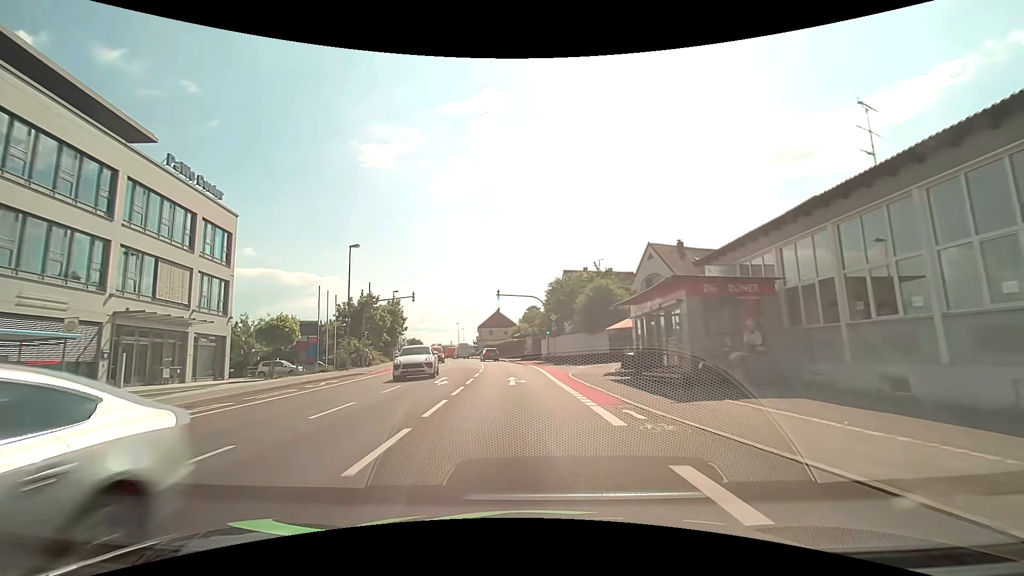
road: tertiary_link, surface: asphalt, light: Day
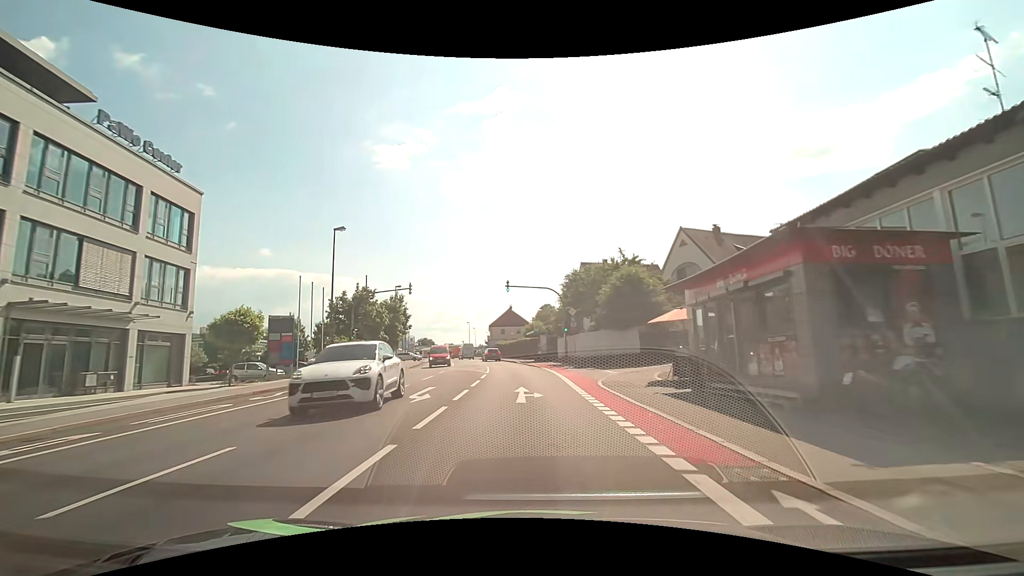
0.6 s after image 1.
(-0.1, +6.2) m; -2°
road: tertiary
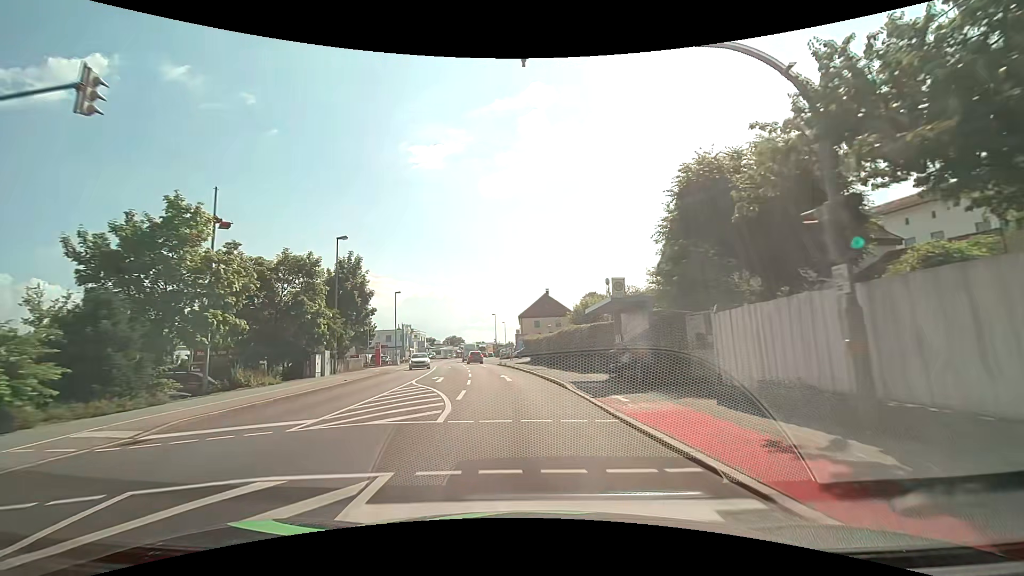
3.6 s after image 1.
(-1.2, +31.5) m; -4°
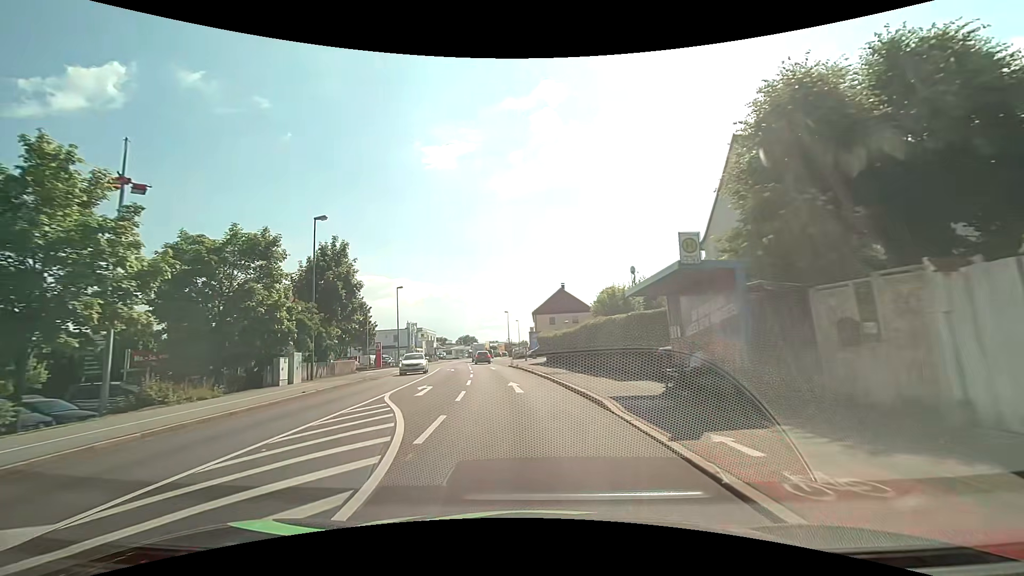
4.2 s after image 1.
(-0.1, +6.4) m; -2°
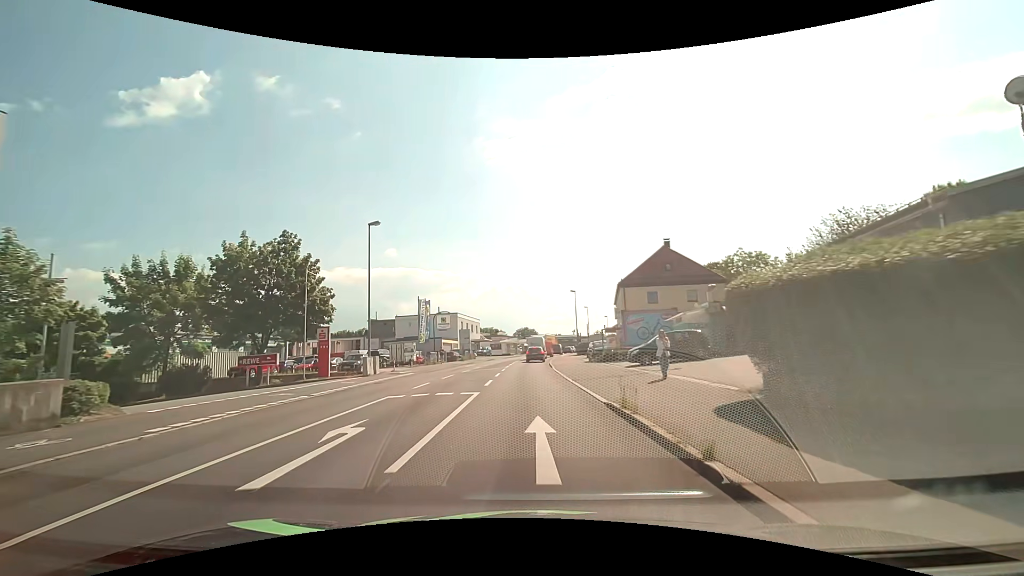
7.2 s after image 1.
(-2.1, +31.9) m; -7°
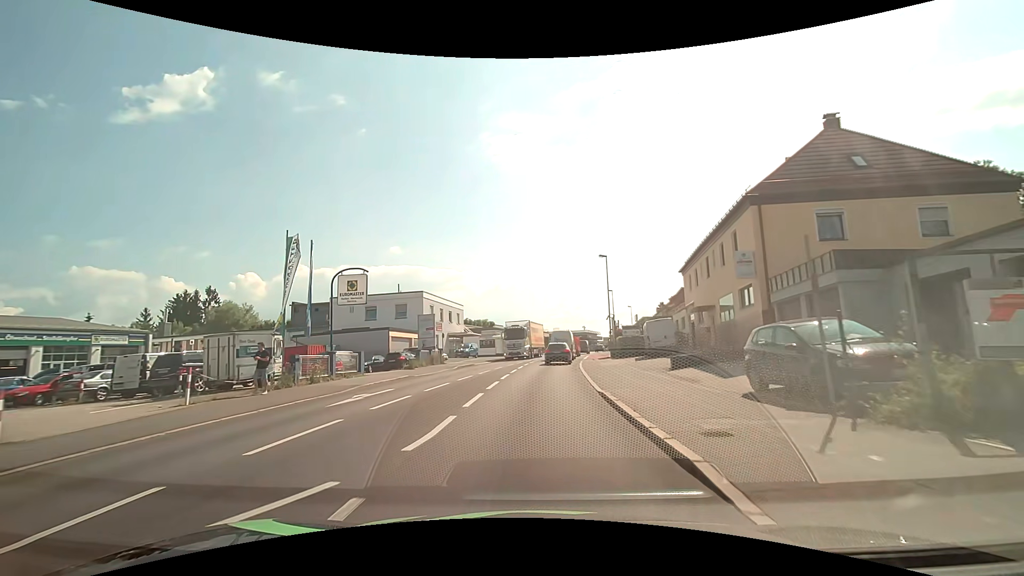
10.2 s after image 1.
(-0.4, +29.1) m; -1°
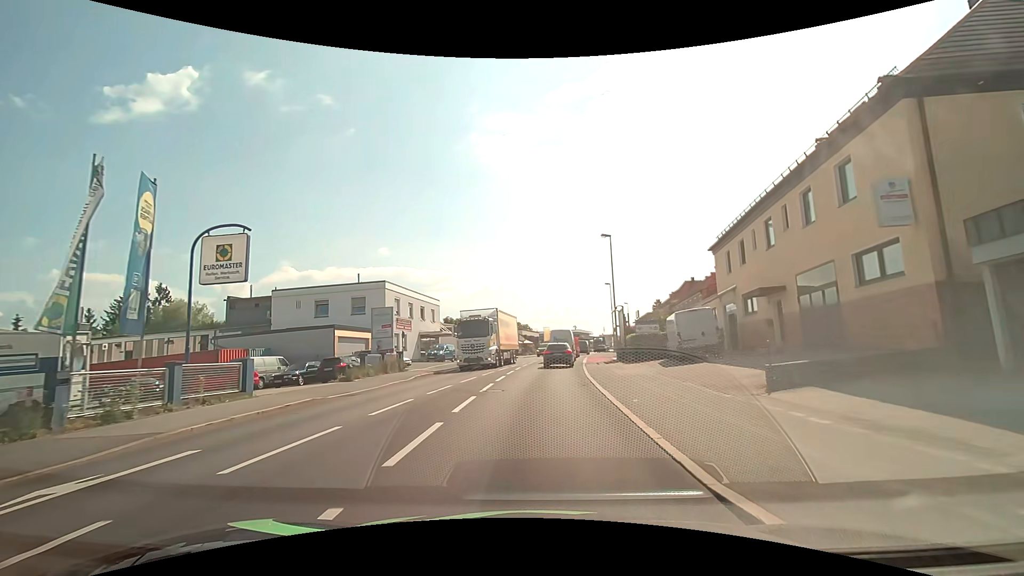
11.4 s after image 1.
(+0.2, +9.7) m; +2°
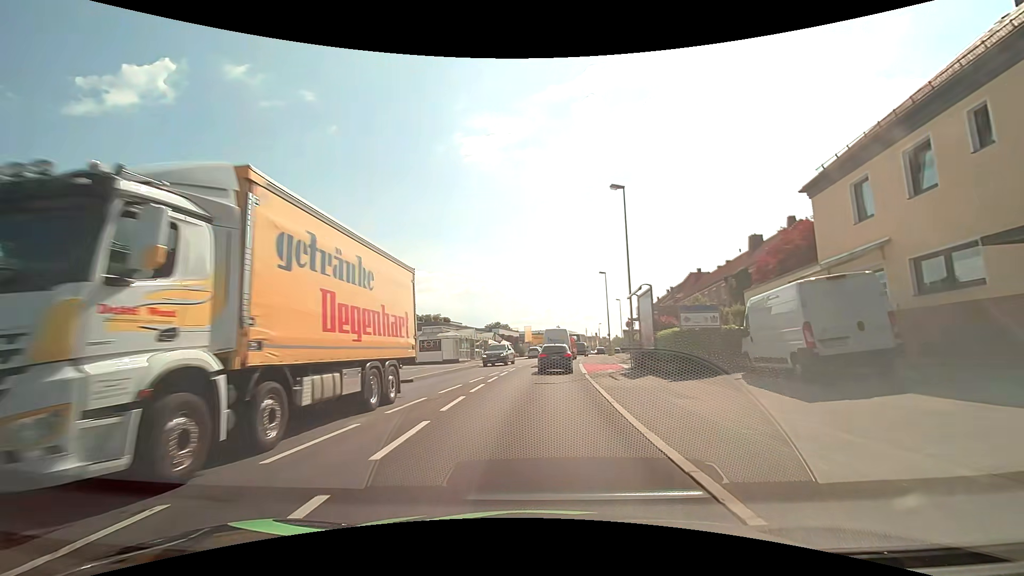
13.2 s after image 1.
(+0.3, +13.2) m; +2°
(0, +10) (0, +20) (+1, +30) (+2, +40) (+3, +50) (+4, +60) (+6, +70) (+8, +79) (+10, +89) (+13, +99) m
